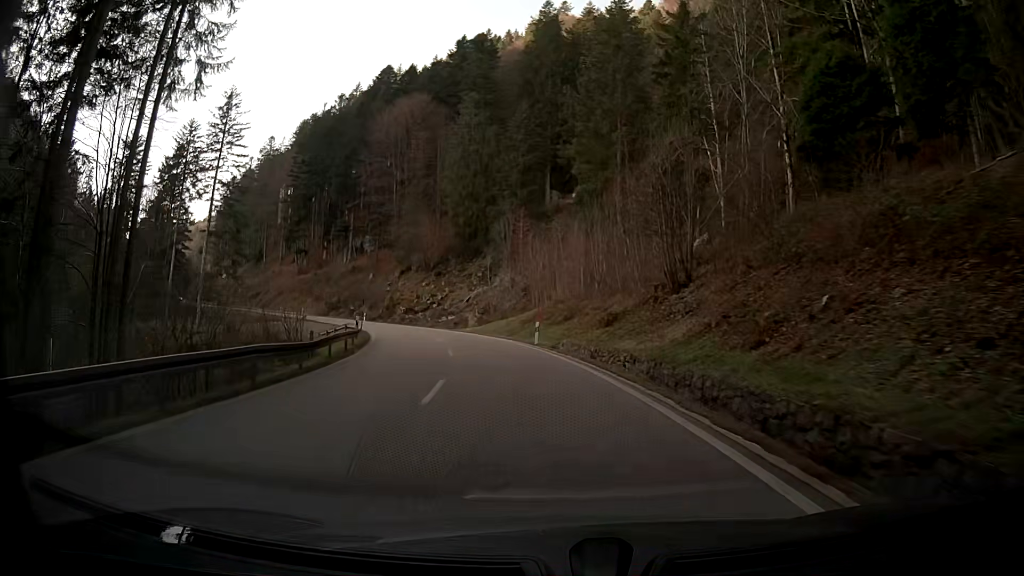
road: secondary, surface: asphalt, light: Day
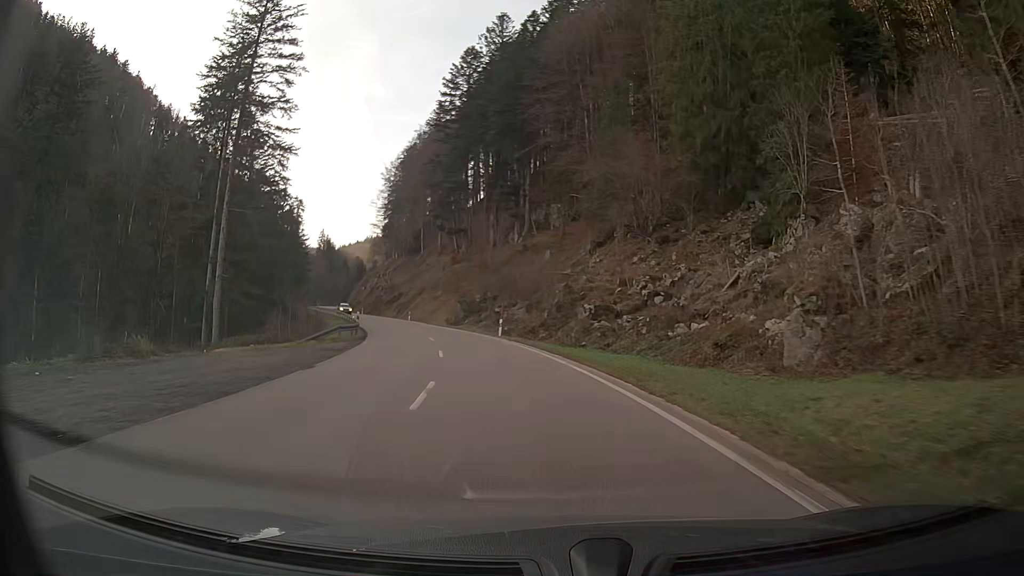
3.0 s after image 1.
(-7.9, +47.7) m; -19°
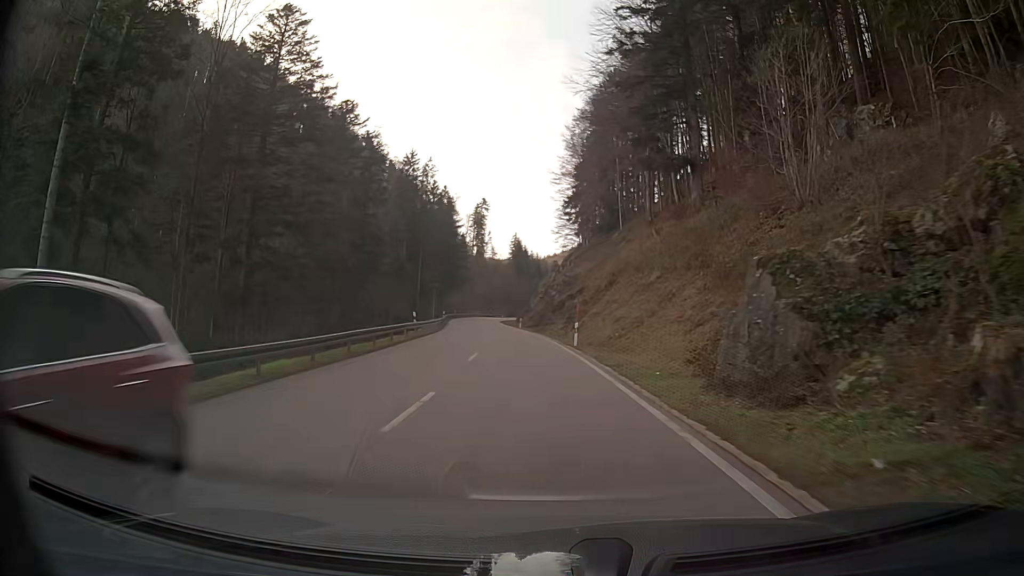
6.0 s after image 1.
(-8.2, +48.9) m; -17°
(0, +10) (-1, +20) (-1, +30) (-2, +40) (-3, +50) (-4, +60) (-5, +70) (-7, +80) (-8, +90) (-9, +100) m
